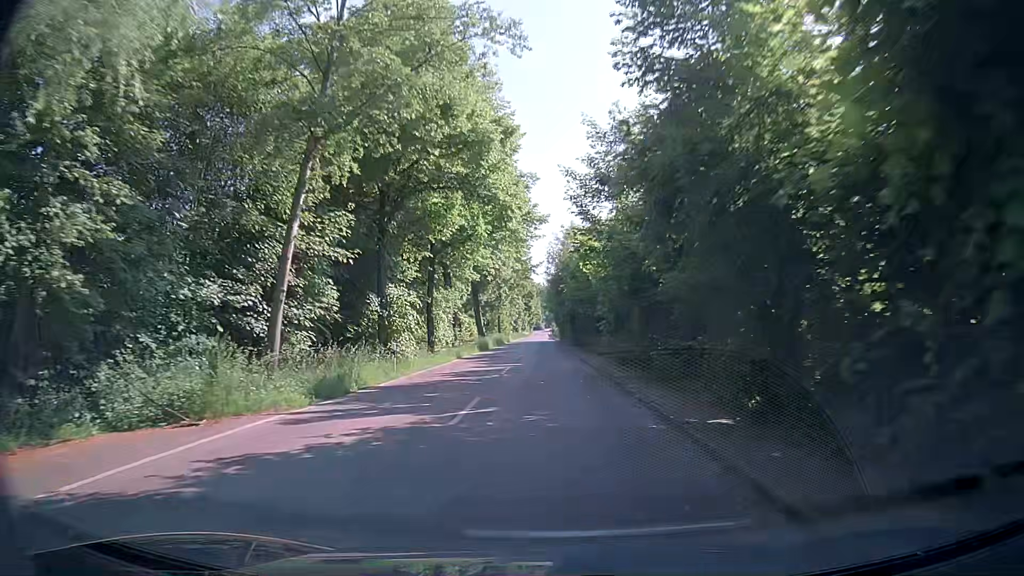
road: tertiary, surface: asphalt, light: Day
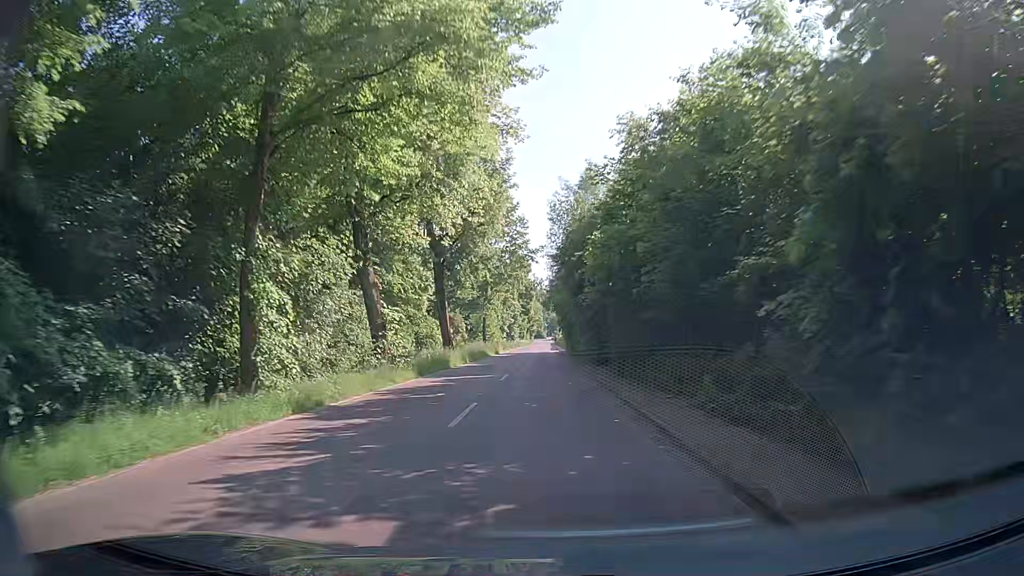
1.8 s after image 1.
(-0.4, +23.5) m; 0°
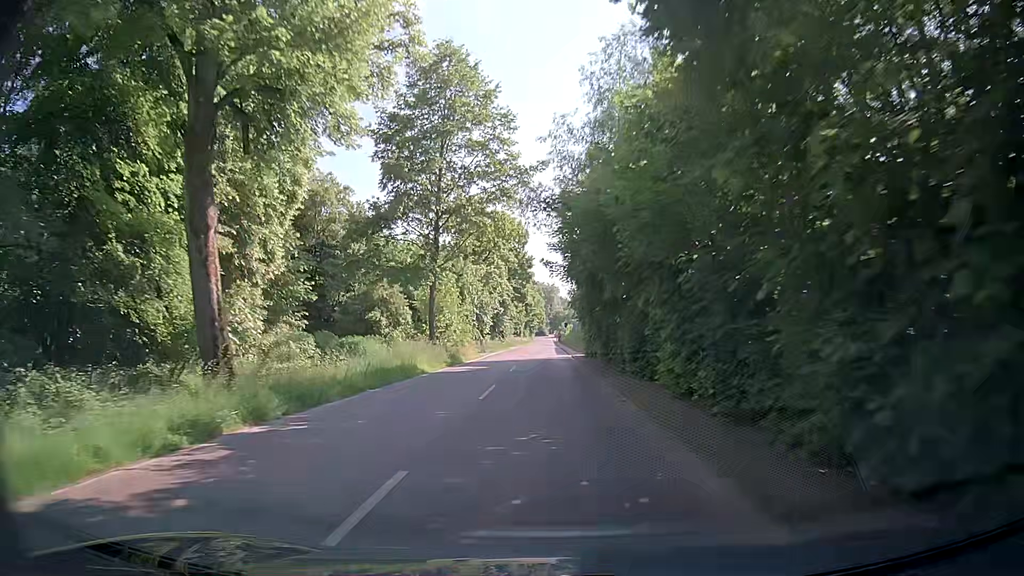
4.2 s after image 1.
(-0.4, +31.6) m; 0°
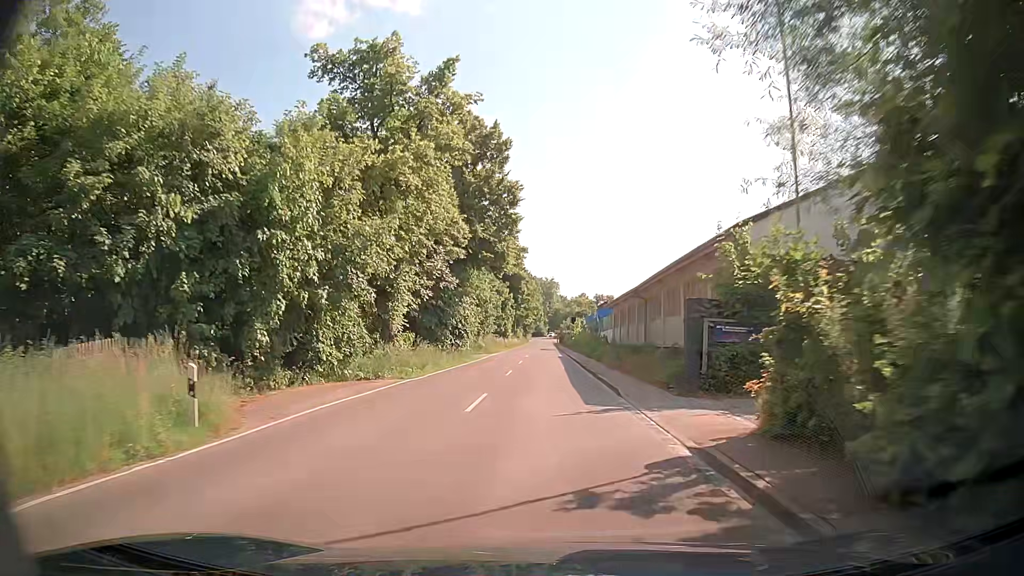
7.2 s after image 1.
(-0.2, +38.5) m; 0°
(0, +10) (0, +20) (0, +30) (0, +40) (0, +50) (0, +60) (0, +70) (0, +80) (0, +90) (0, +100) m
